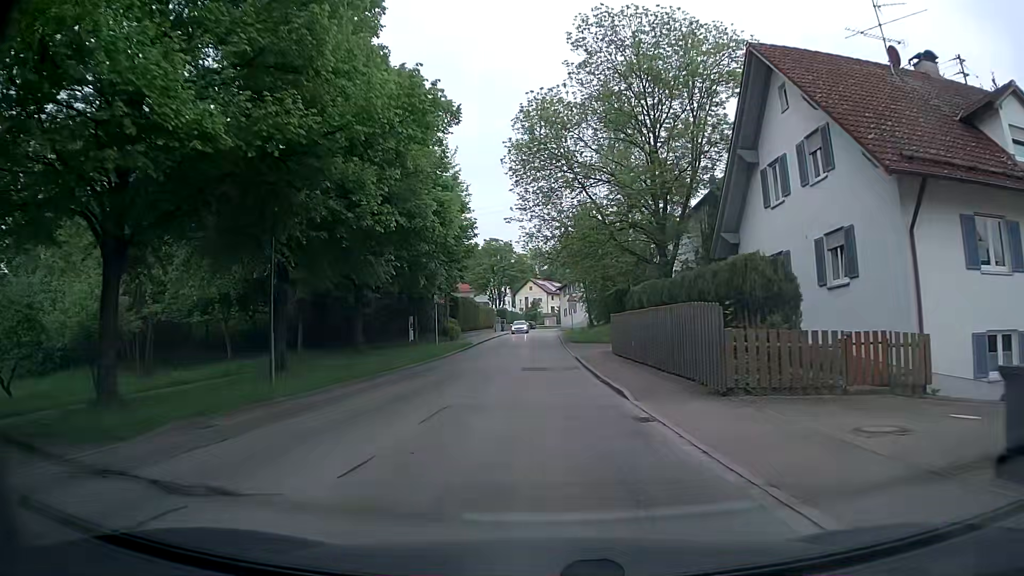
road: tertiary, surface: asphalt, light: Day
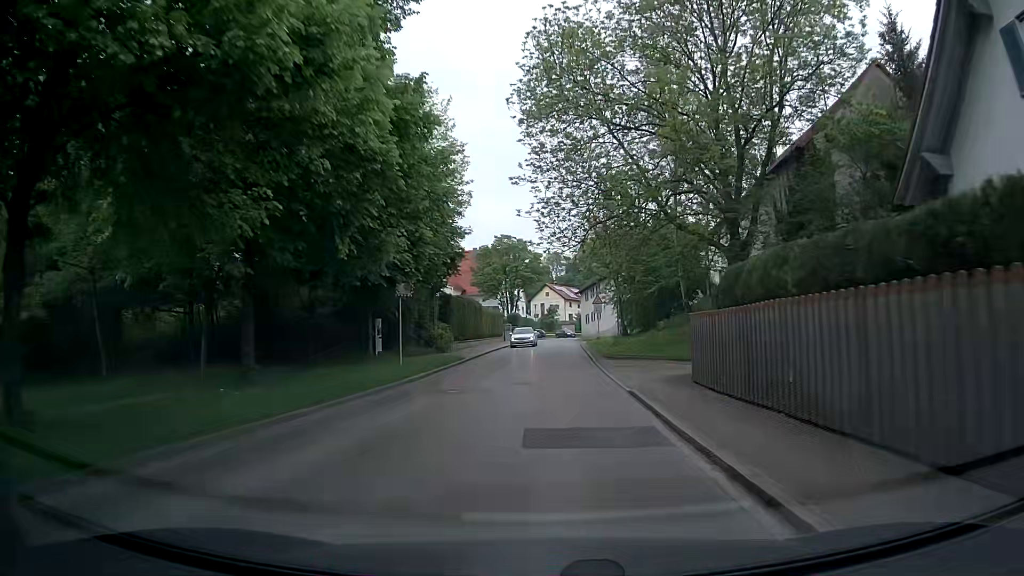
(-0.3, +12.7) m; -2°
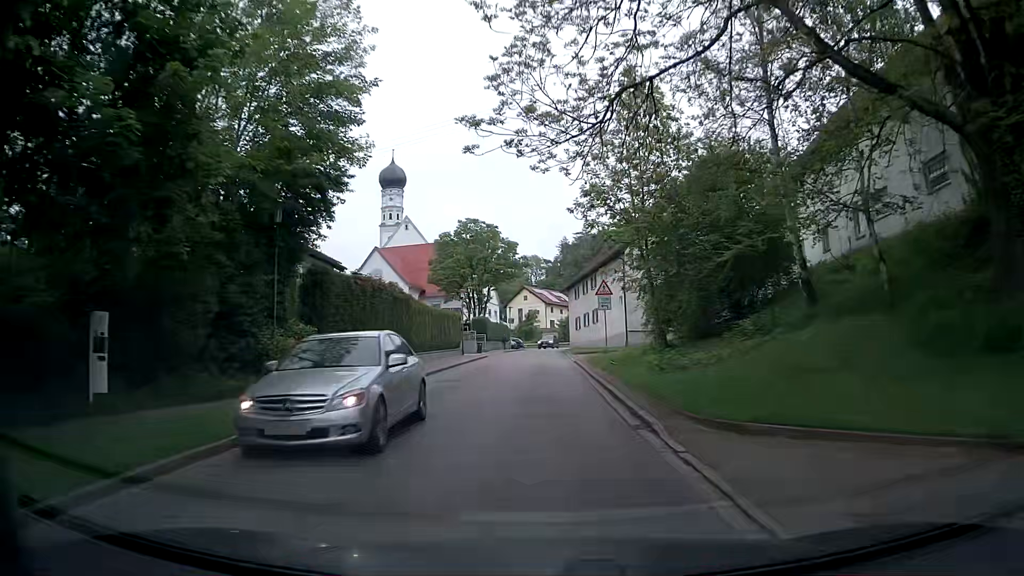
(+0.5, +19.8) m; +2°
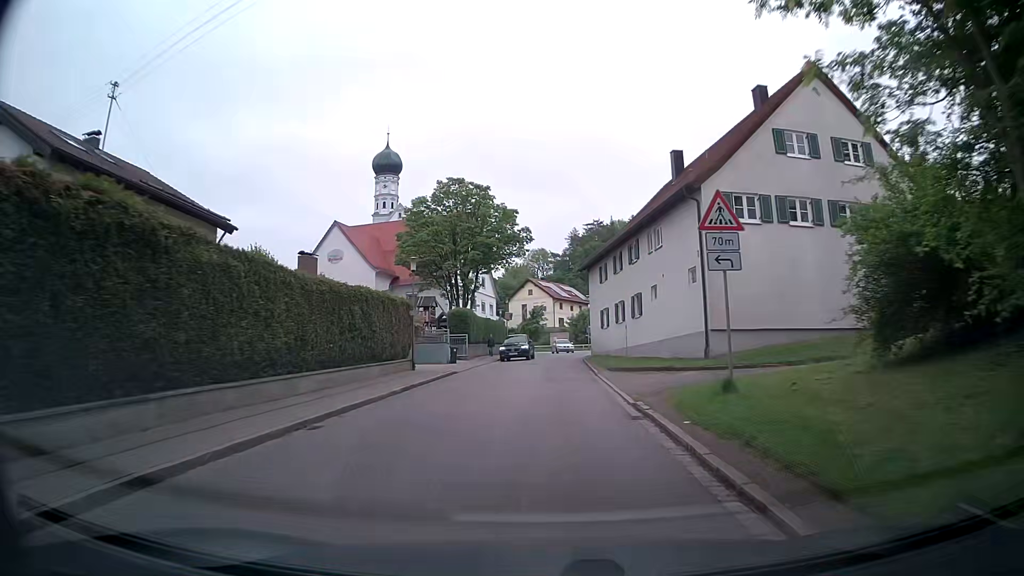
(-0.2, +19.8) m; -1°
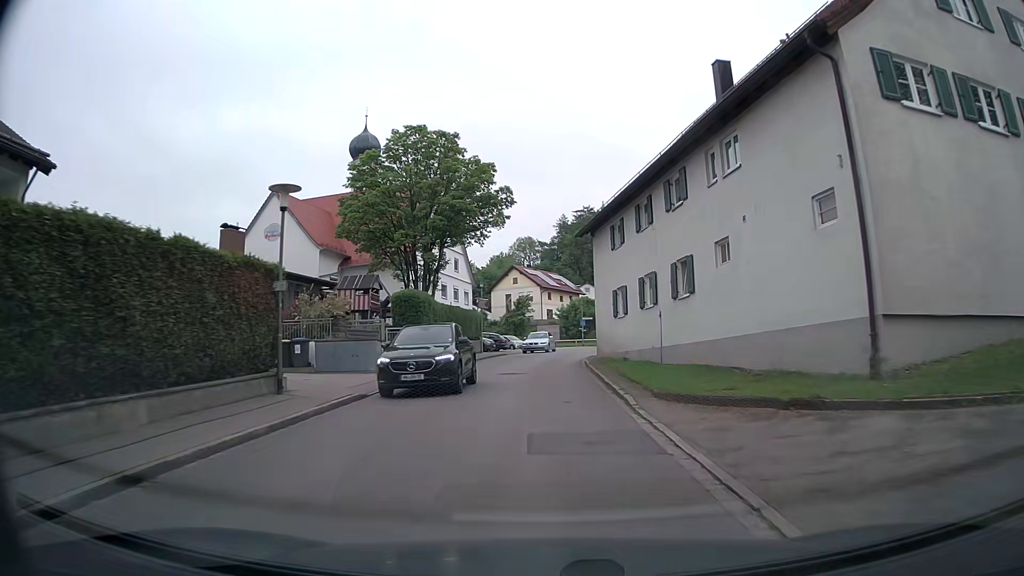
(+0.2, +13.0) m; +1°
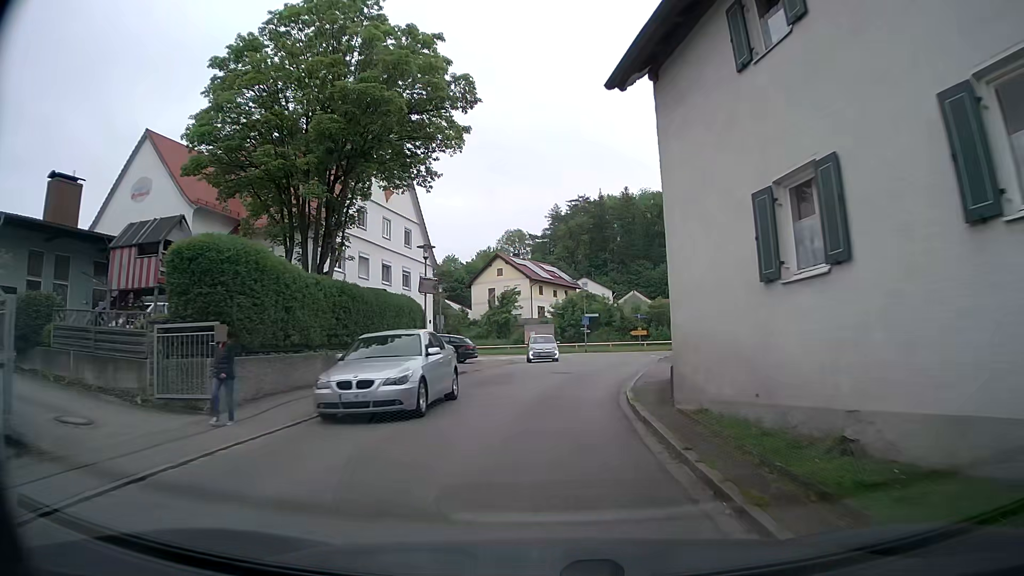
(0.0, +18.5) m; 0°
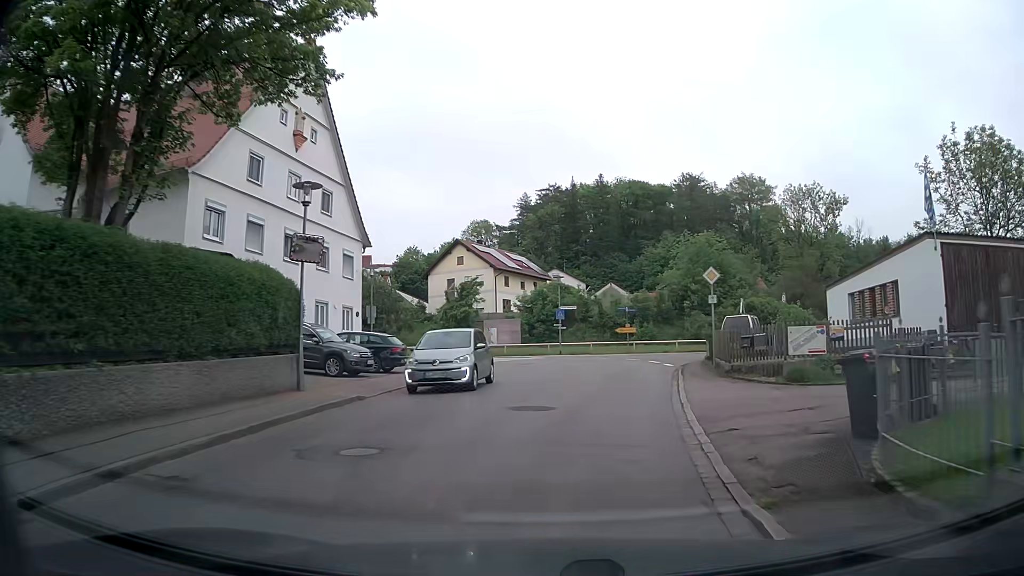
(+0.1, +11.0) m; +2°
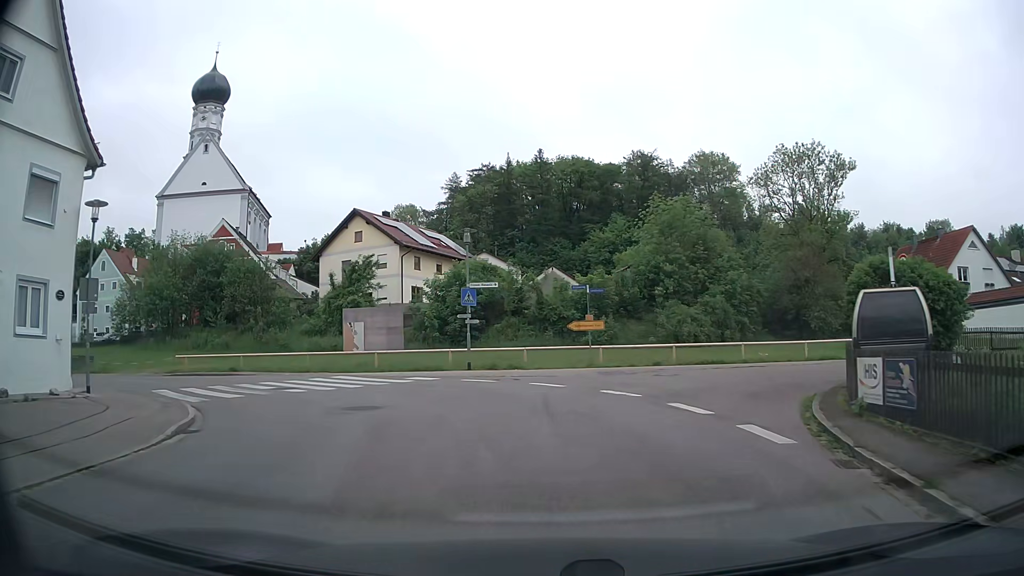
(+1.6, +18.8) m; +7°
(-1, +10) (-4, +19) (-13, +23) (-23, +24) (-33, +25) (-42, +29) (-45, +38) (-43, +48) (-40, +57) (-36, +66) m
